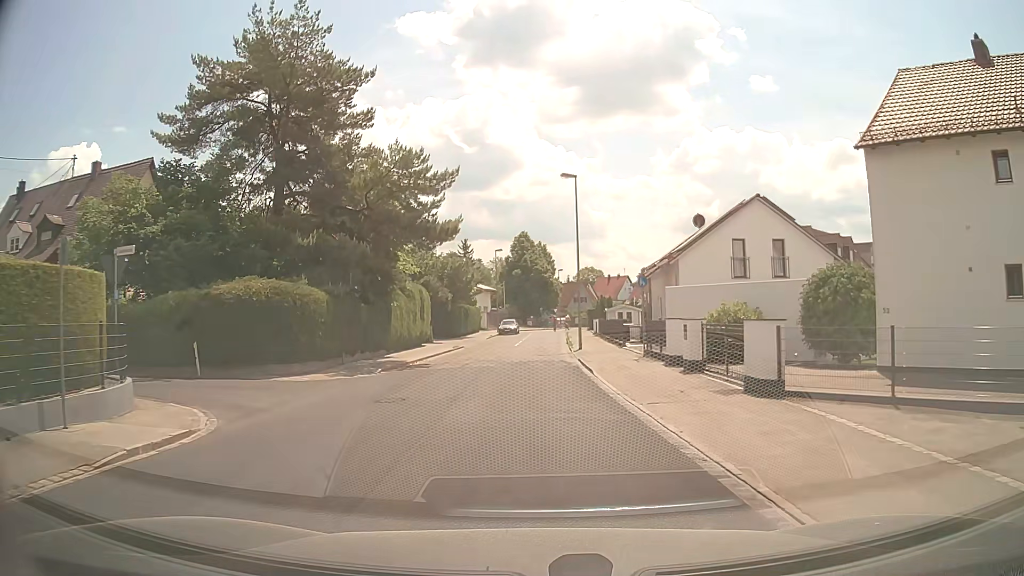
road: residential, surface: asphalt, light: Day
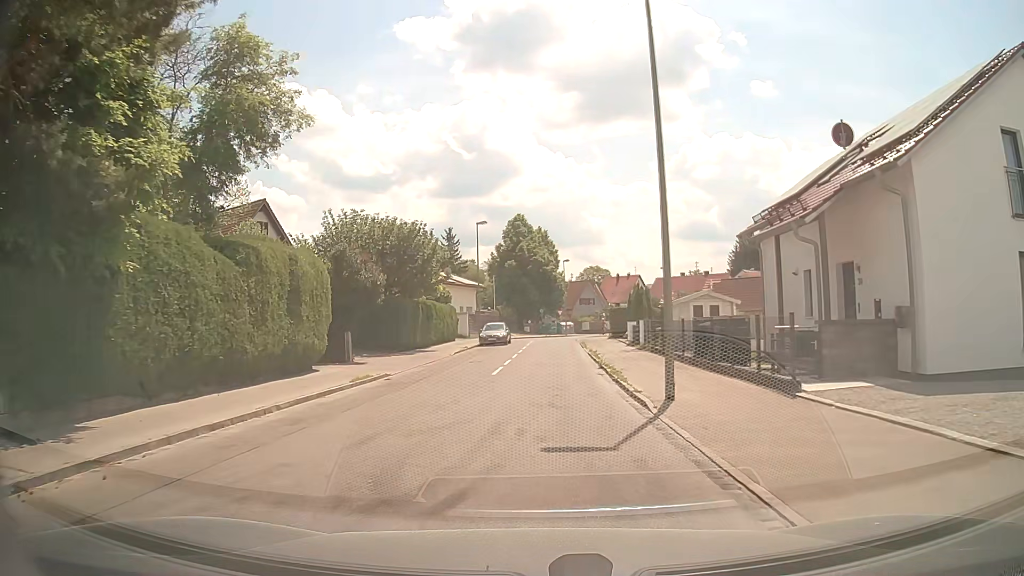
(-0.3, +22.1) m; 0°
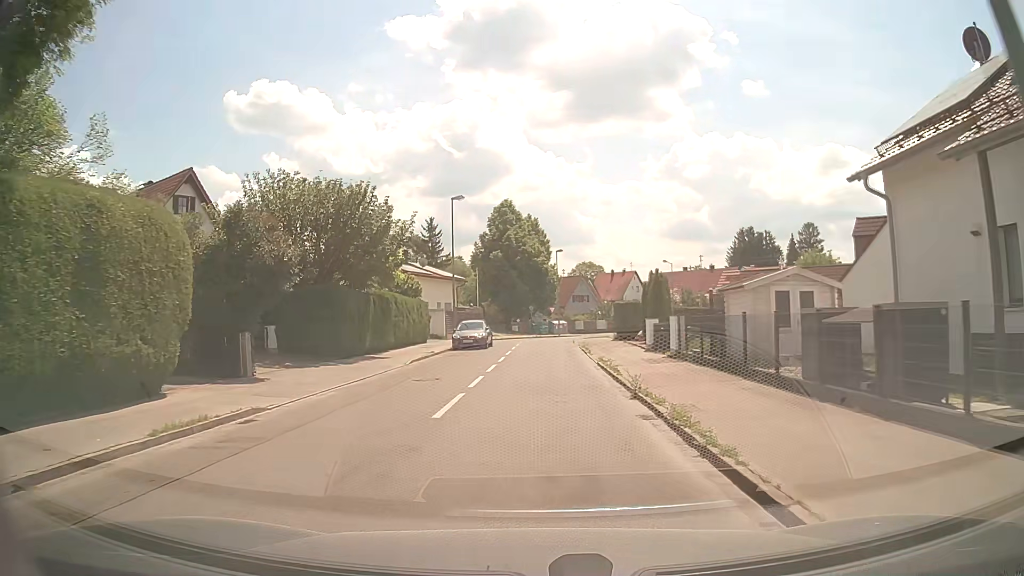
(+0.1, +9.3) m; +1°
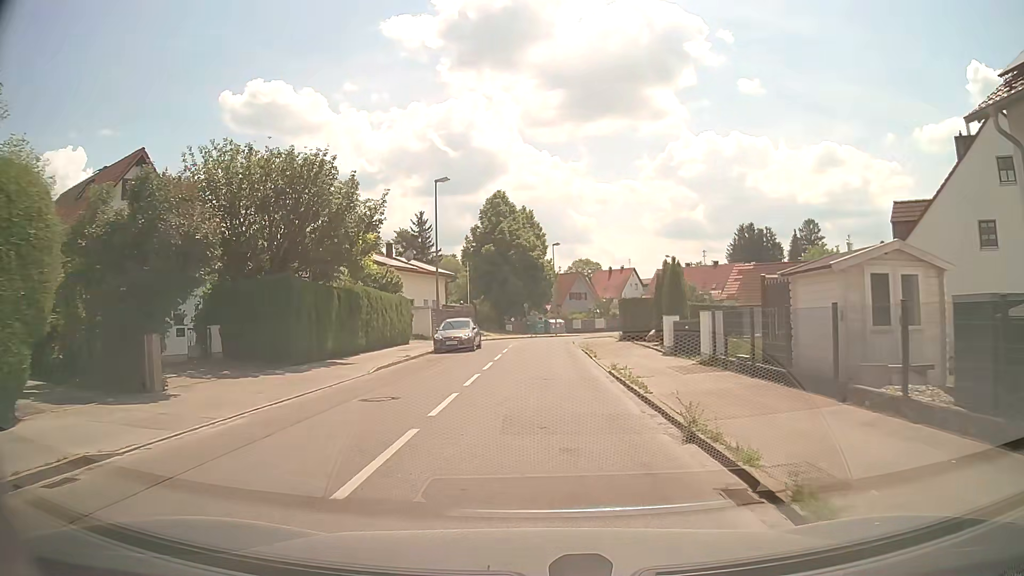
(0.0, +4.8) m; 0°
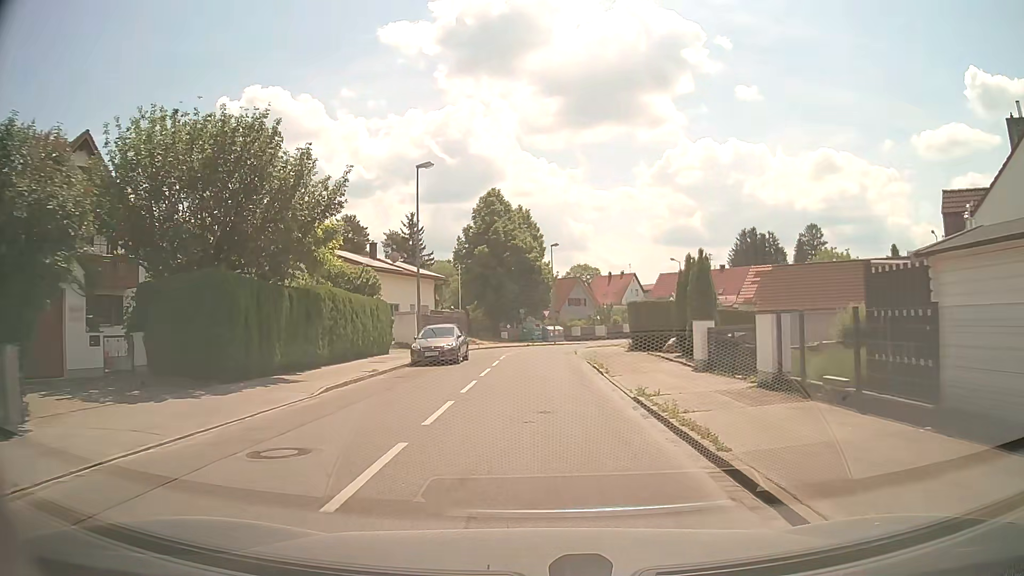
(0.0, +4.8) m; +1°
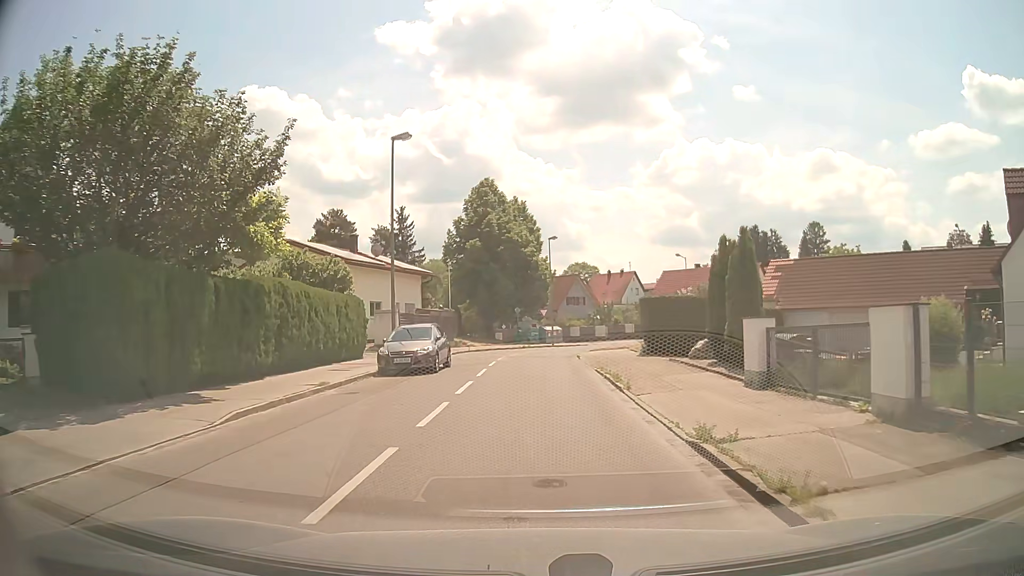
(0.0, +4.8) m; 0°
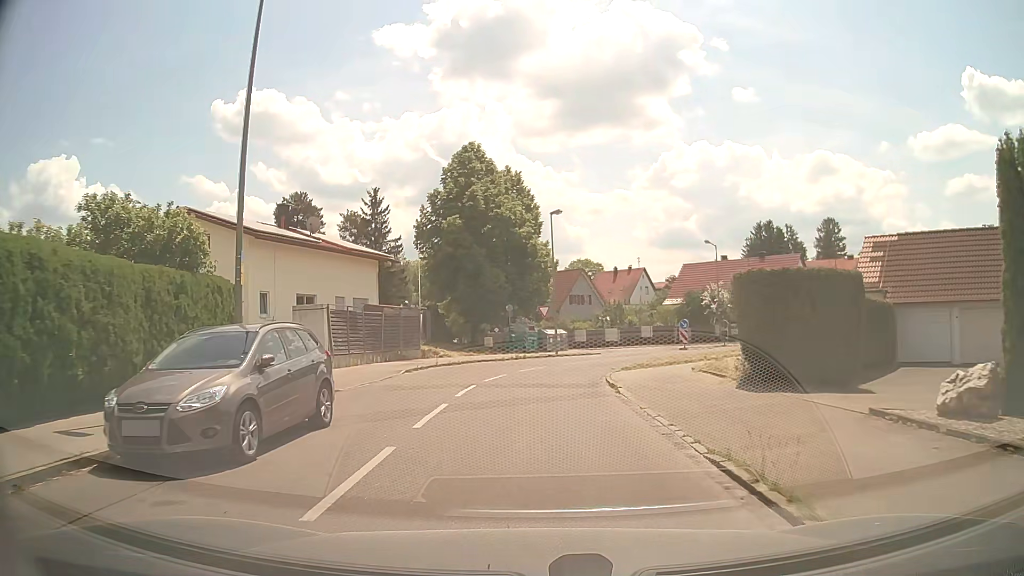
(+0.1, +13.4) m; 0°
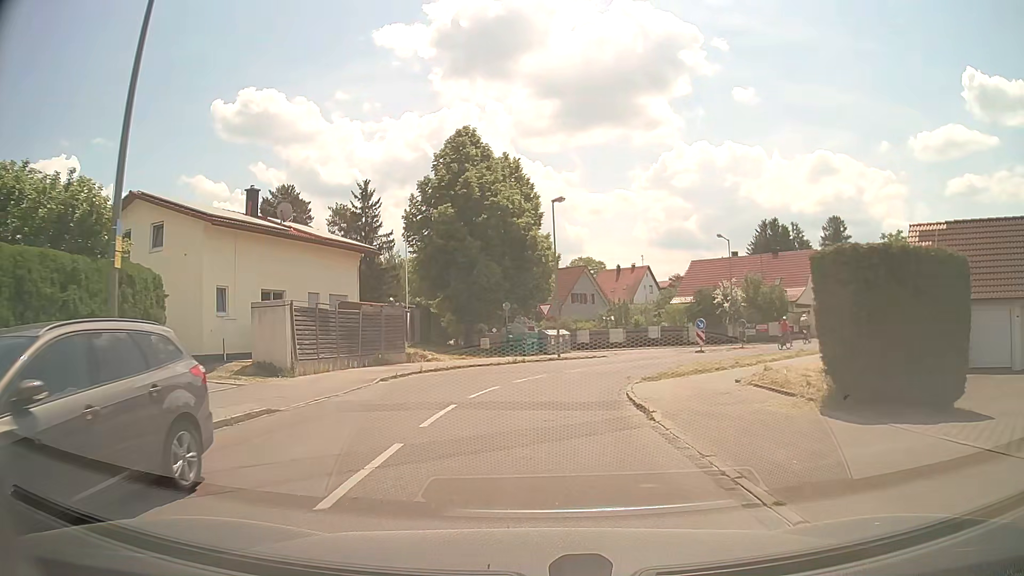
(0.0, +4.1) m; 0°
